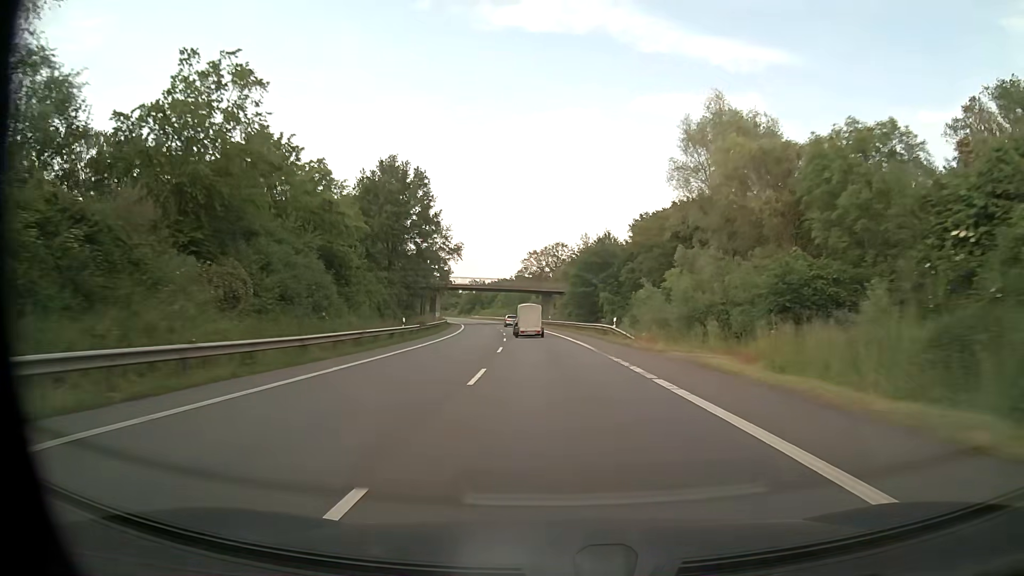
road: primary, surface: asphalt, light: Day
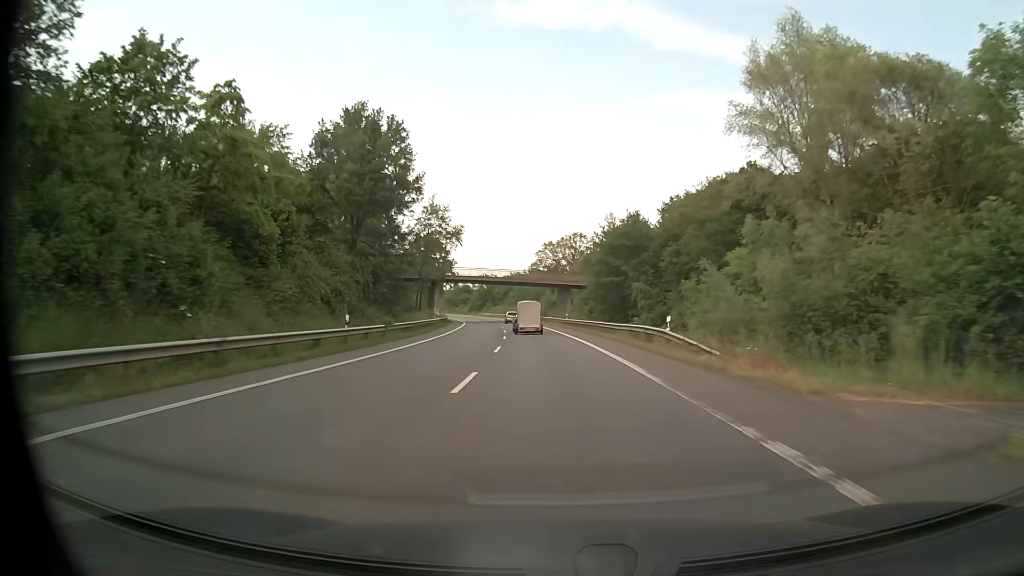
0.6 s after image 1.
(-0.2, +14.2) m; -1°
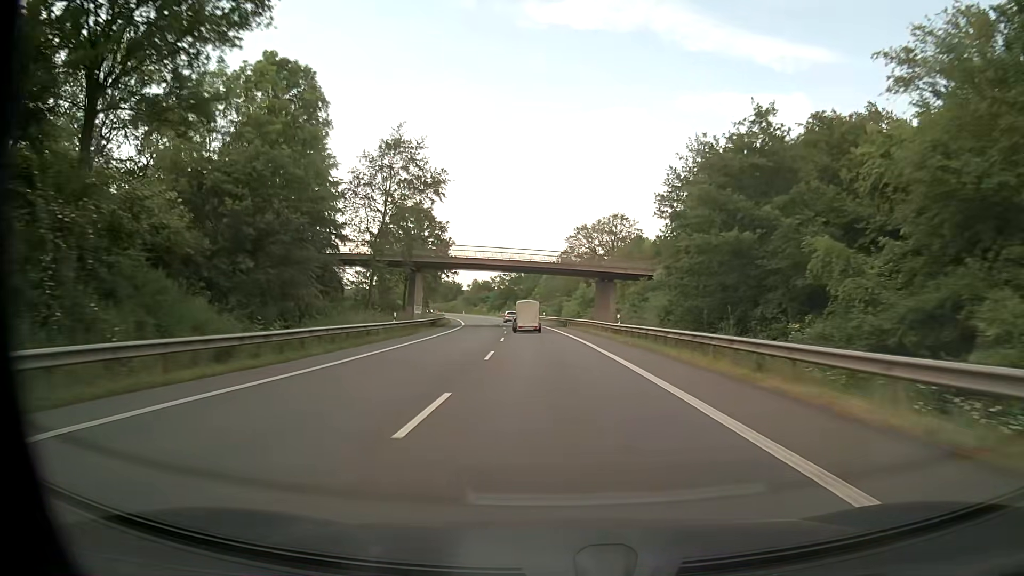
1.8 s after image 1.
(-0.8, +28.7) m; -3°
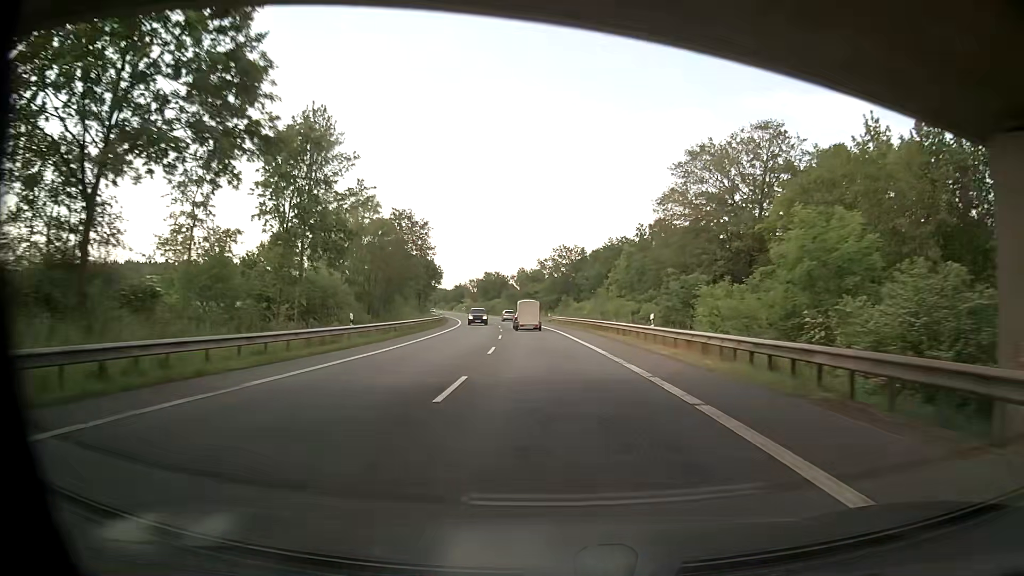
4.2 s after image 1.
(-2.8, +58.5) m; -6°
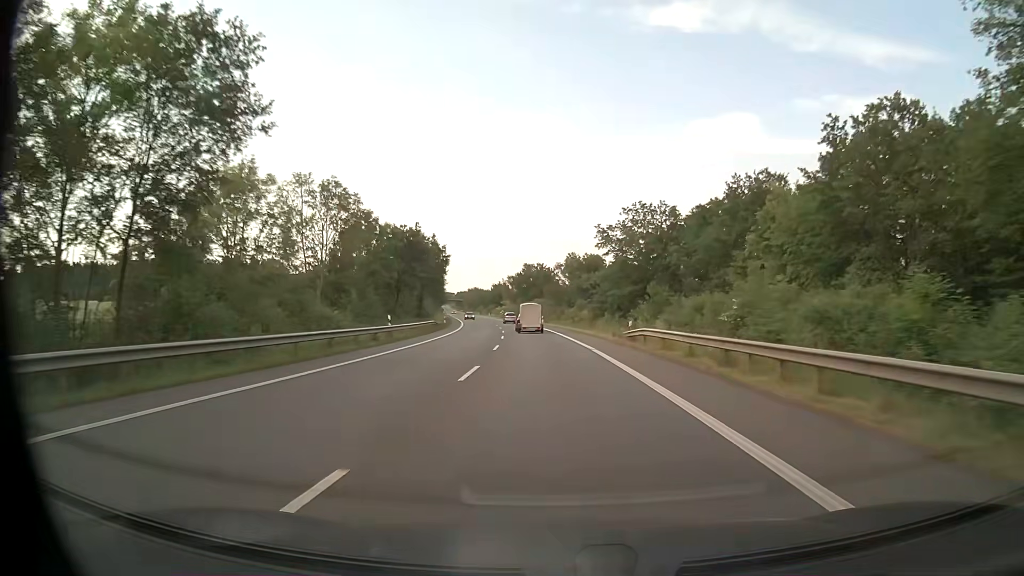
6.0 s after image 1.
(-1.9, +45.0) m; -5°
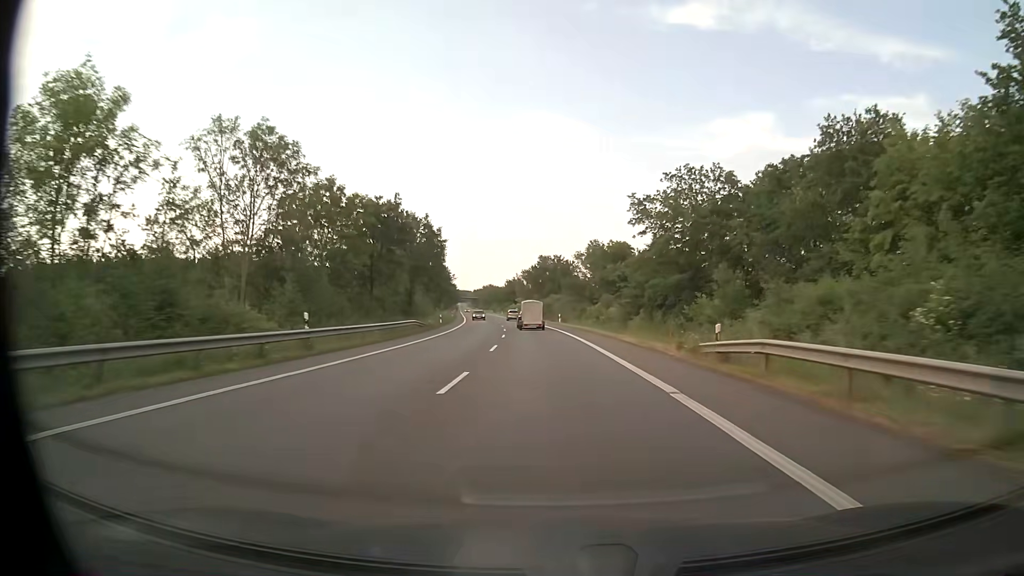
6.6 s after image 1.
(-0.2, +15.2) m; -2°
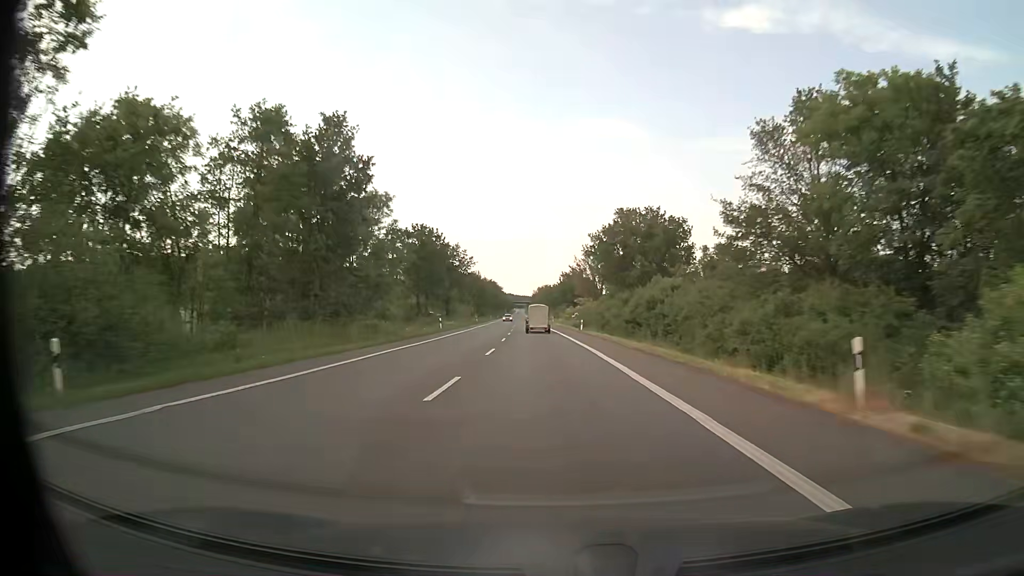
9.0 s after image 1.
(-2.9, +61.7) m; -5°
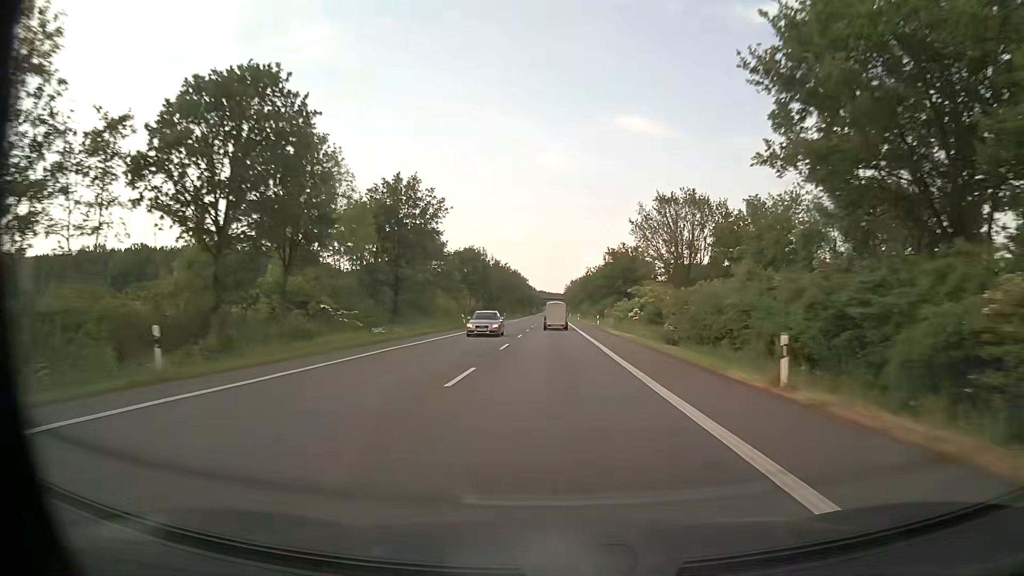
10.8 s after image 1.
(-1.5, +47.2) m; -3°
(0, +10) (0, +20) (0, +30) (0, +40) (0, +50) (0, +60) (-1, +70) (-1, +80) (-1, +90) (-1, +100) m
